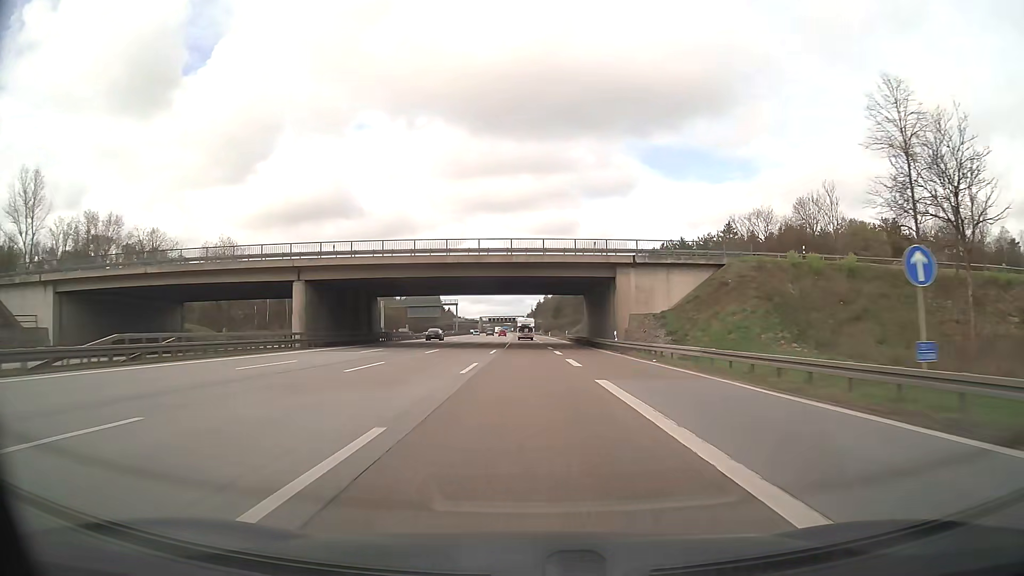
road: motorway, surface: asphalt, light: Day
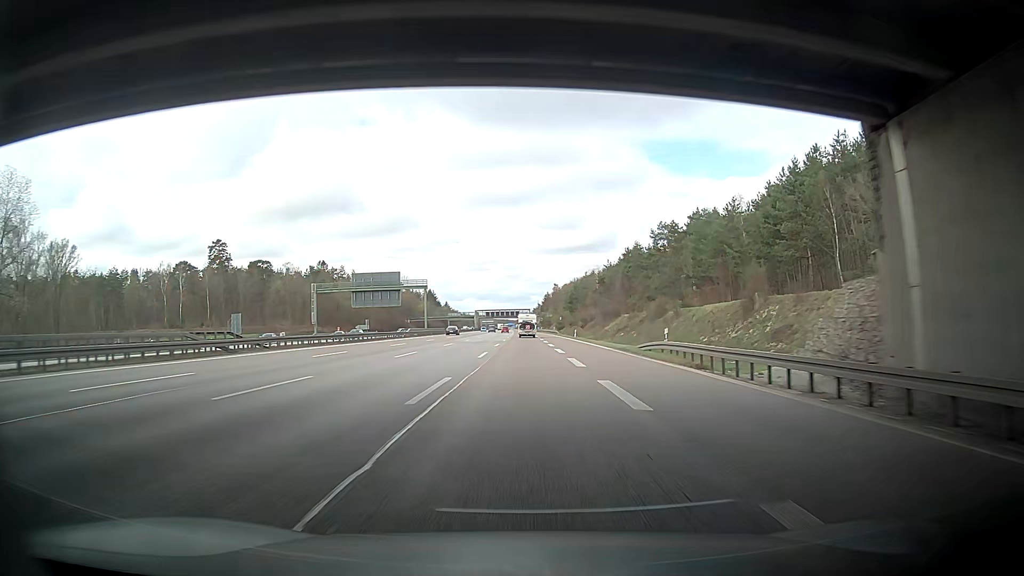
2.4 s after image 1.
(-0.2, +63.3) m; 0°
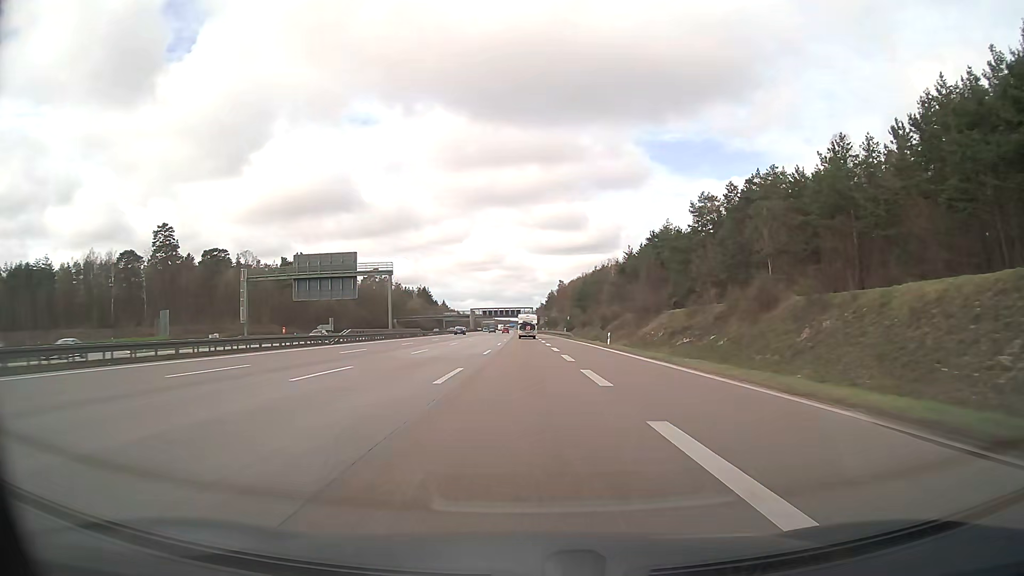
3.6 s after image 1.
(0.0, +31.7) m; 0°
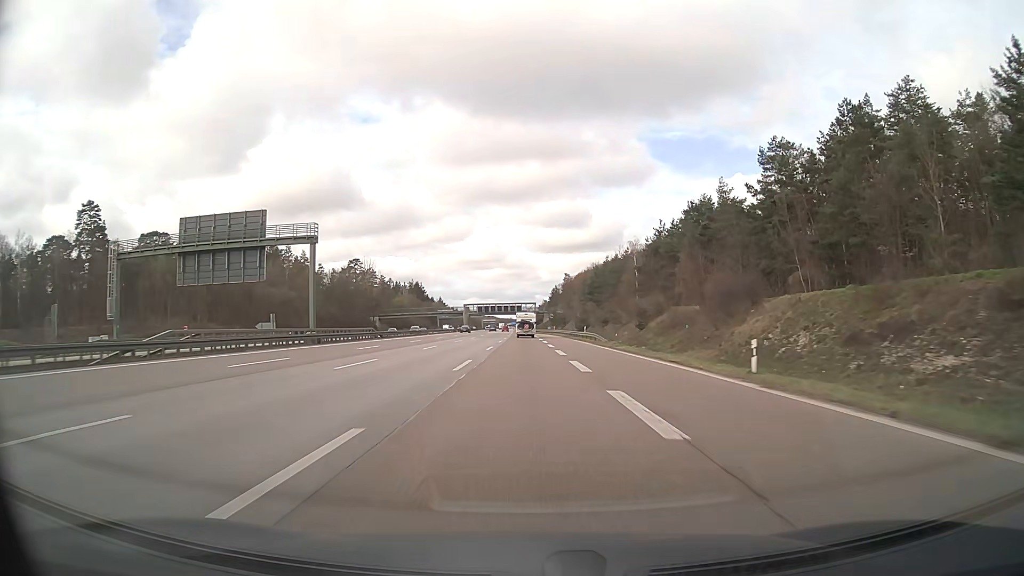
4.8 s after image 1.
(0.0, +31.7) m; 0°
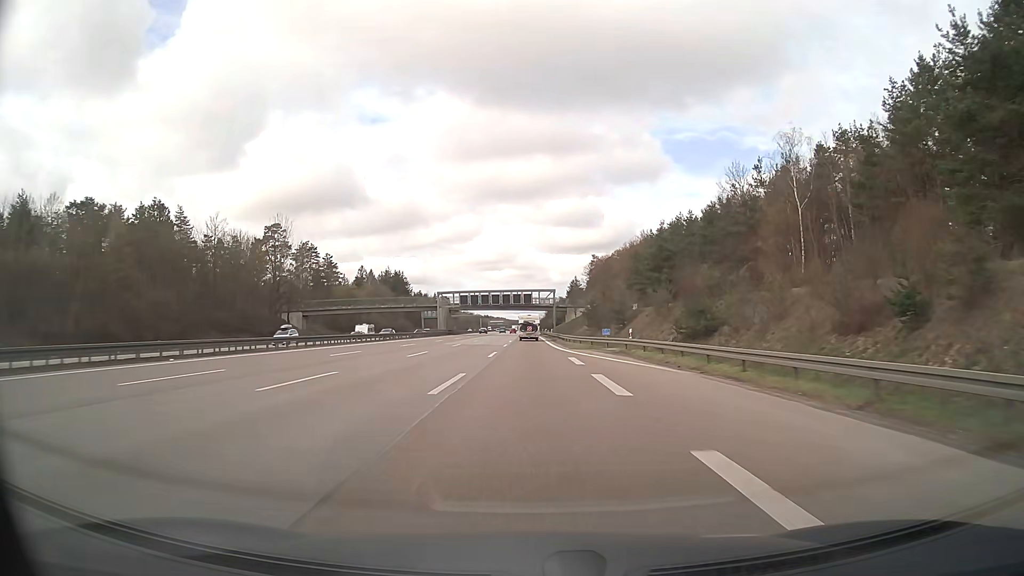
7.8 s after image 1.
(-0.7, +79.3) m; -1°
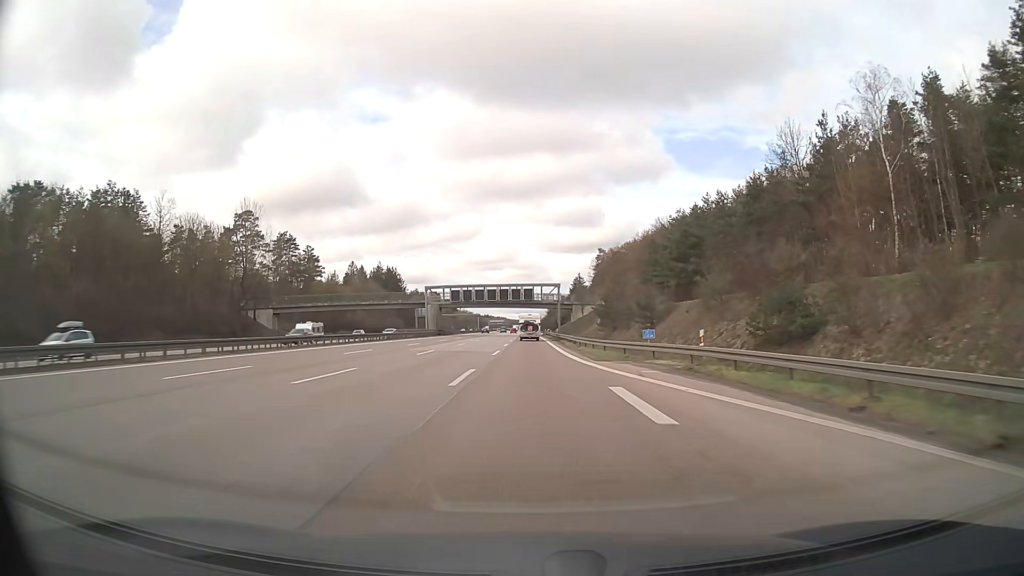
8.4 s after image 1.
(-0.1, +15.8) m; 0°
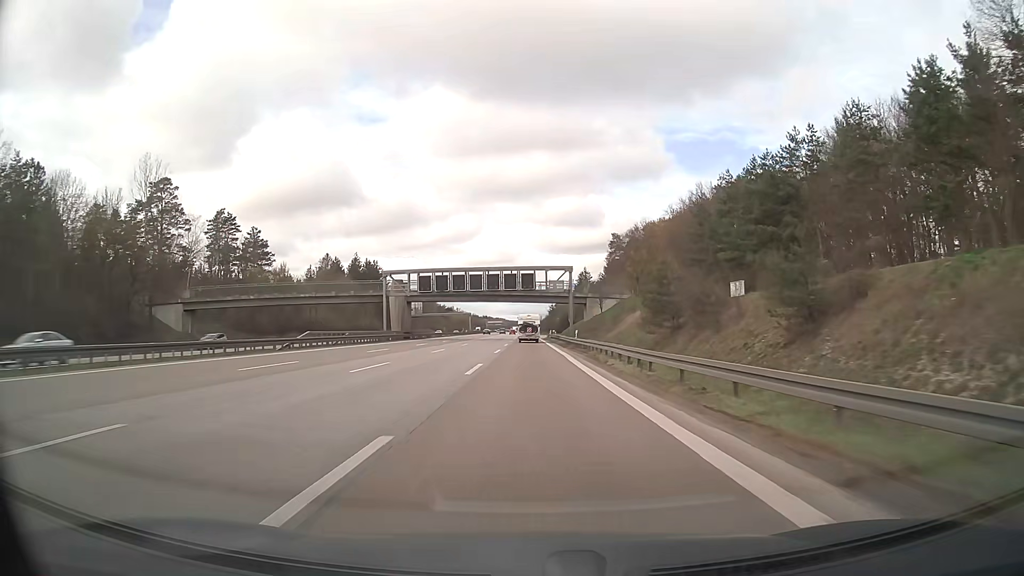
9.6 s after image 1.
(0.0, +31.7) m; 0°
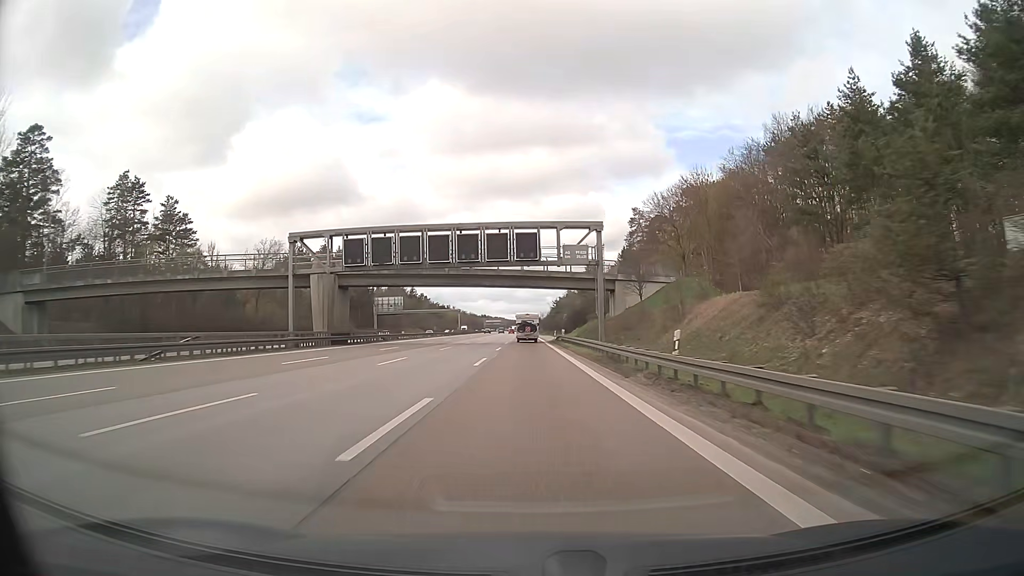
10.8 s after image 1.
(0.0, +31.7) m; 0°
(0, +10) (0, +20) (0, +30) (0, +40) (0, +50) (0, +60) (0, +70) (0, +80) (0, +90) (0, +100) m
